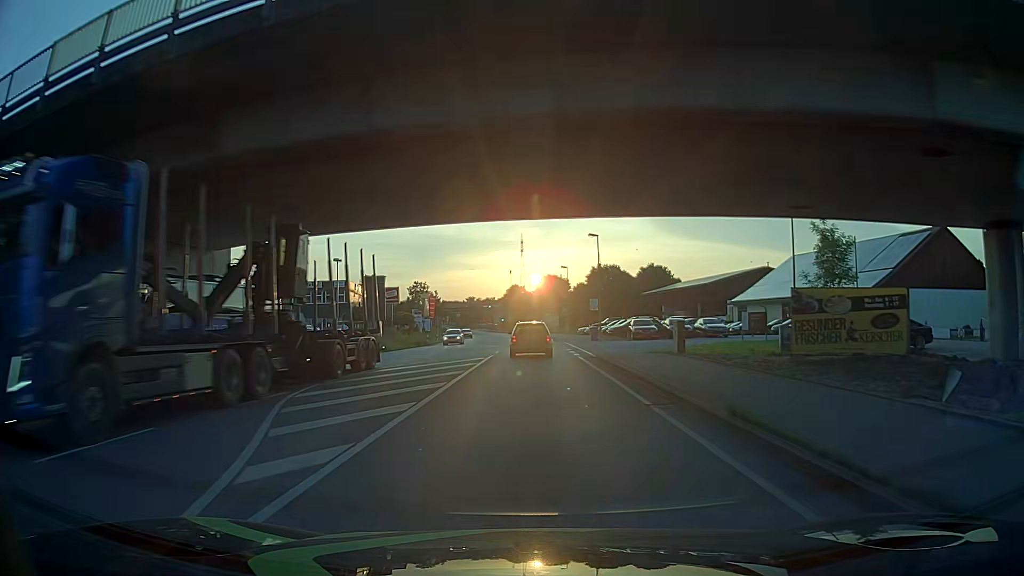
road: primary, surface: asphalt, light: Day
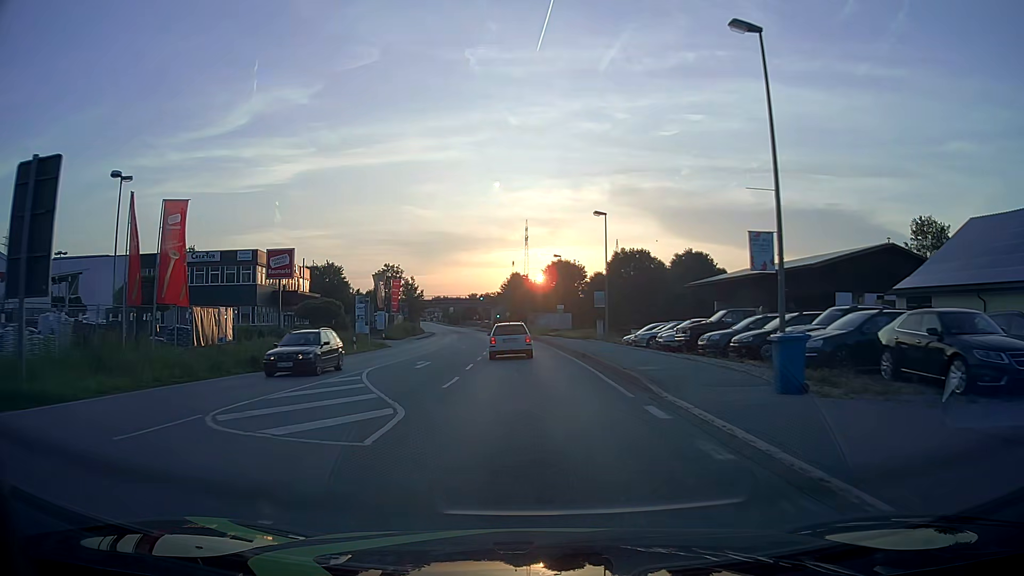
(+0.1, +38.0) m; -1°
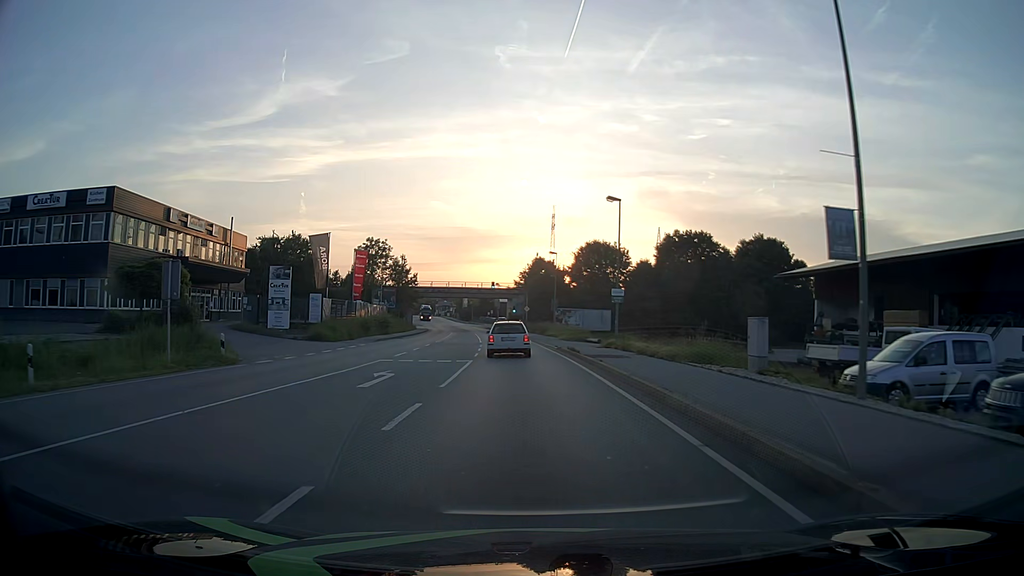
(-0.3, +30.5) m; -1°
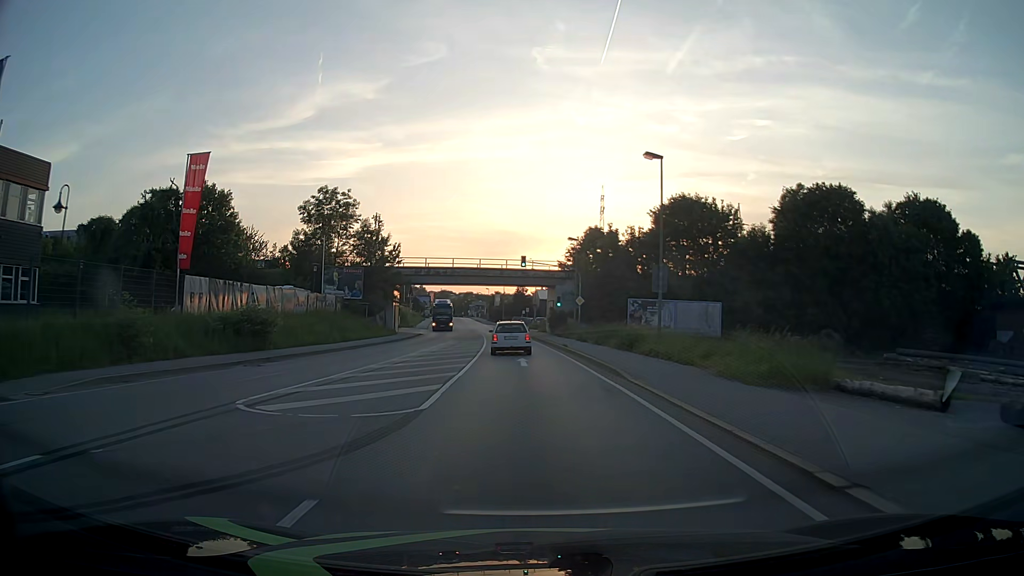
(-1.3, +38.1) m; -4°
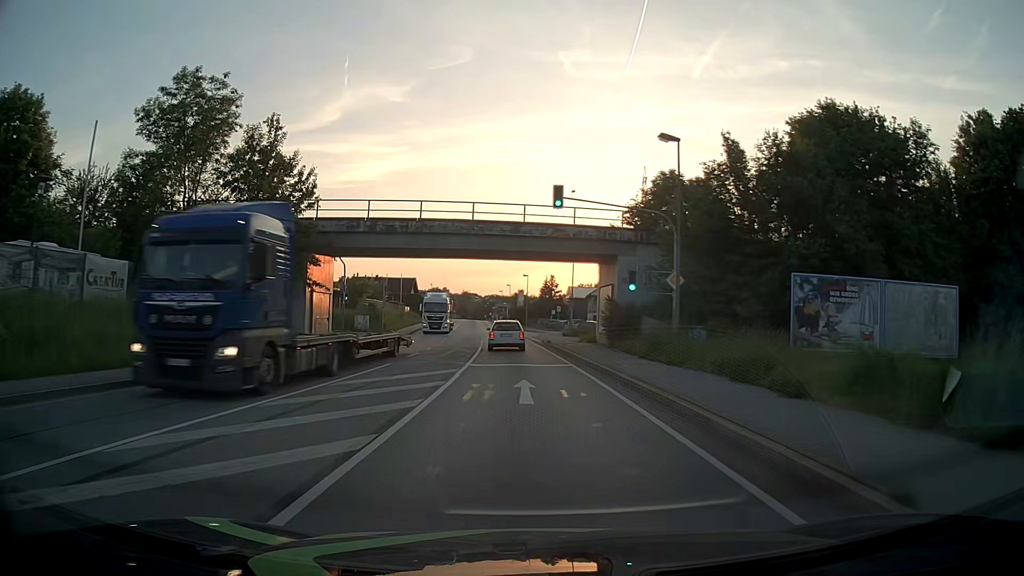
(-0.5, +30.5) m; -2°
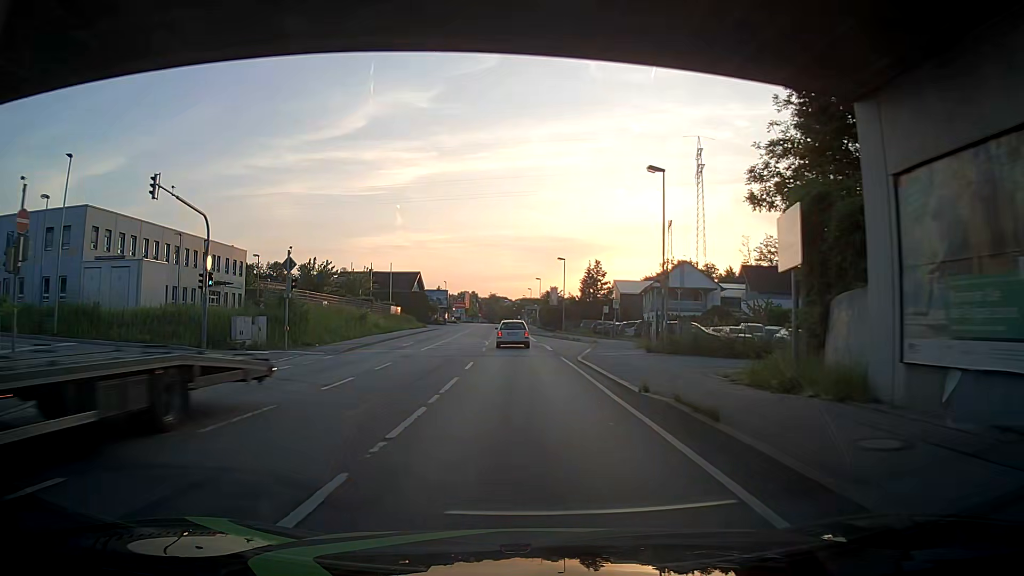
(-0.7, +30.3) m; -2°
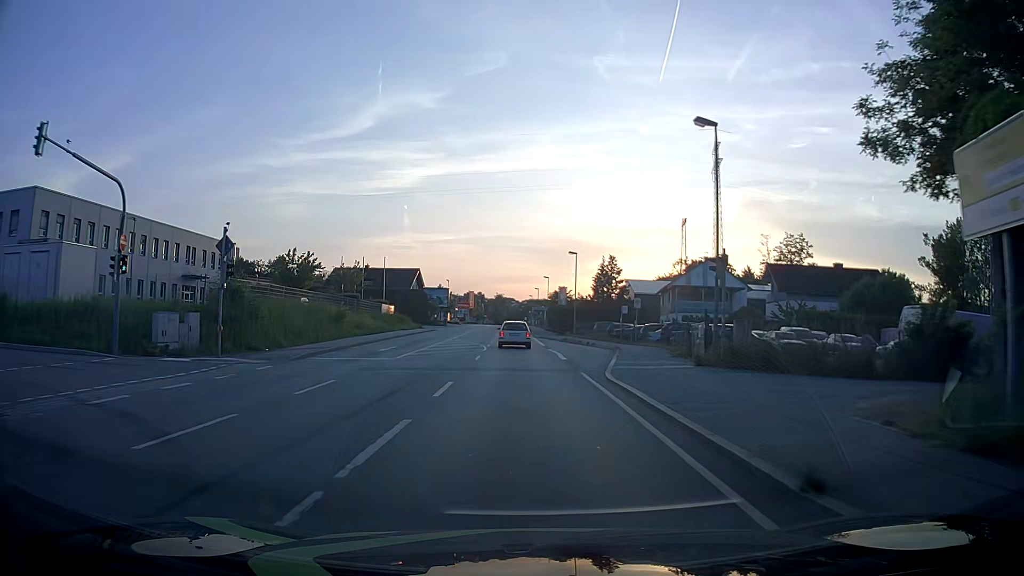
(-0.1, +7.6) m; -1°
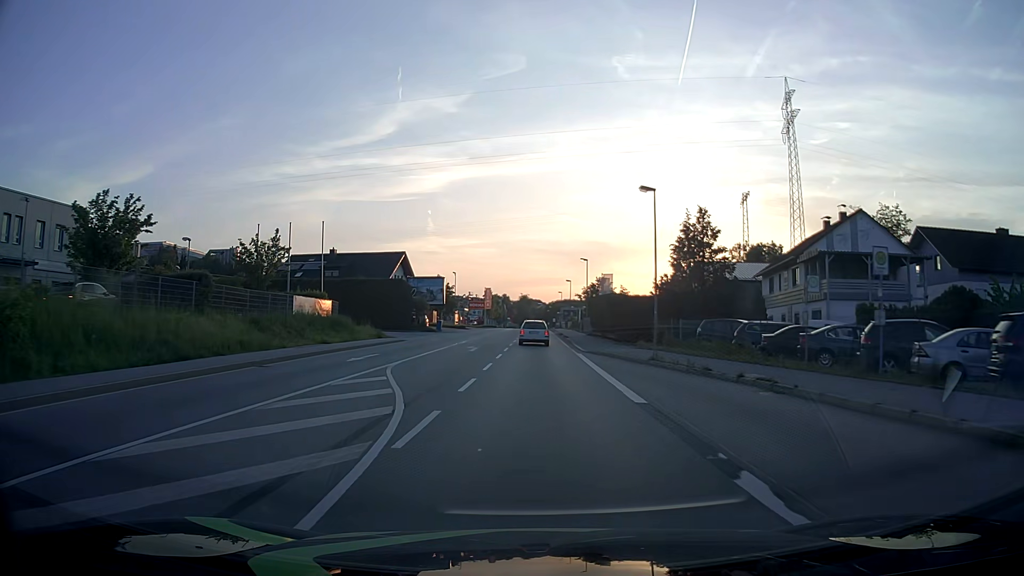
(-0.3, +30.4) m; -2°
(0, +10) (0, +20) (0, +30) (0, +40) (0, +50) (0, +60) (0, +70) (0, +80) (+1, +90) (+1, +100) m
